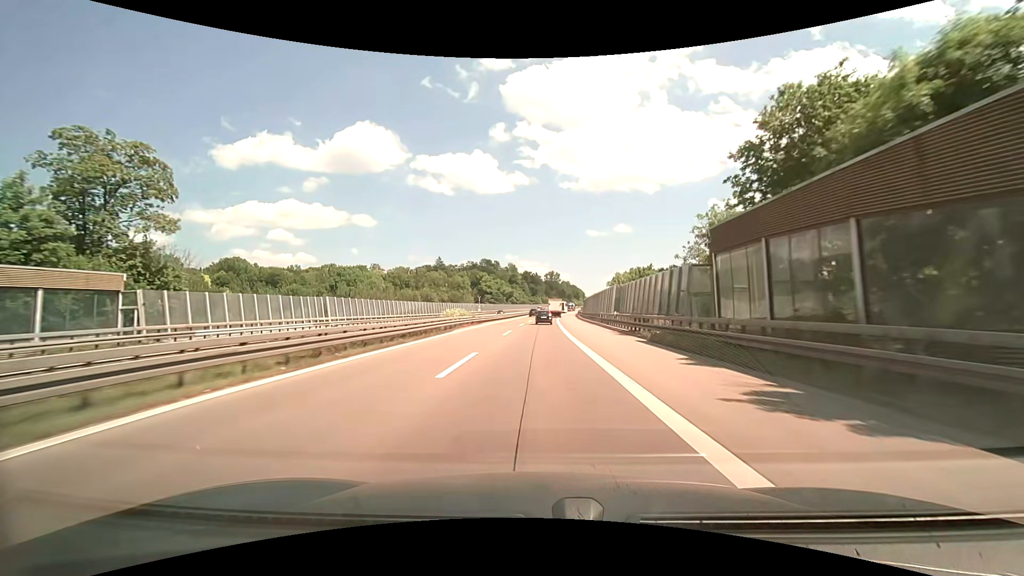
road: motorway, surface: asphalt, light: Day
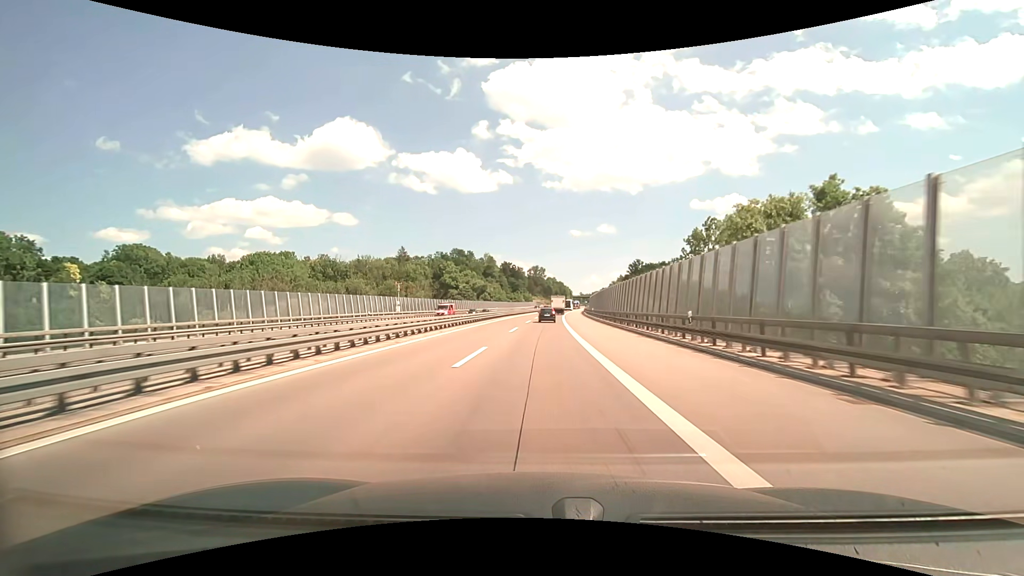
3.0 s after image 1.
(+1.2, +70.5) m; +2°
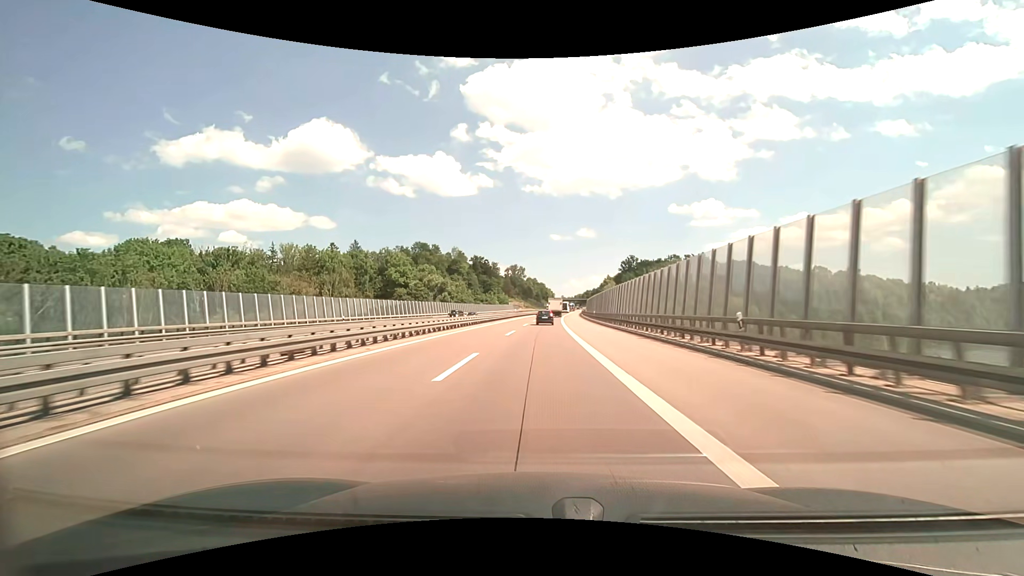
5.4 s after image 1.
(+1.1, +56.1) m; +2°
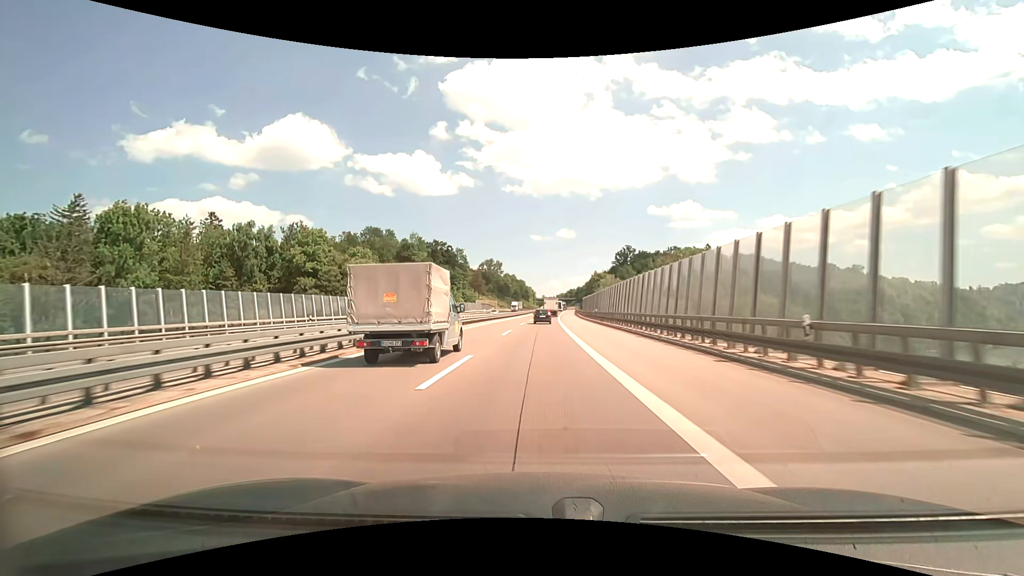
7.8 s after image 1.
(+1.0, +55.2) m; +2°
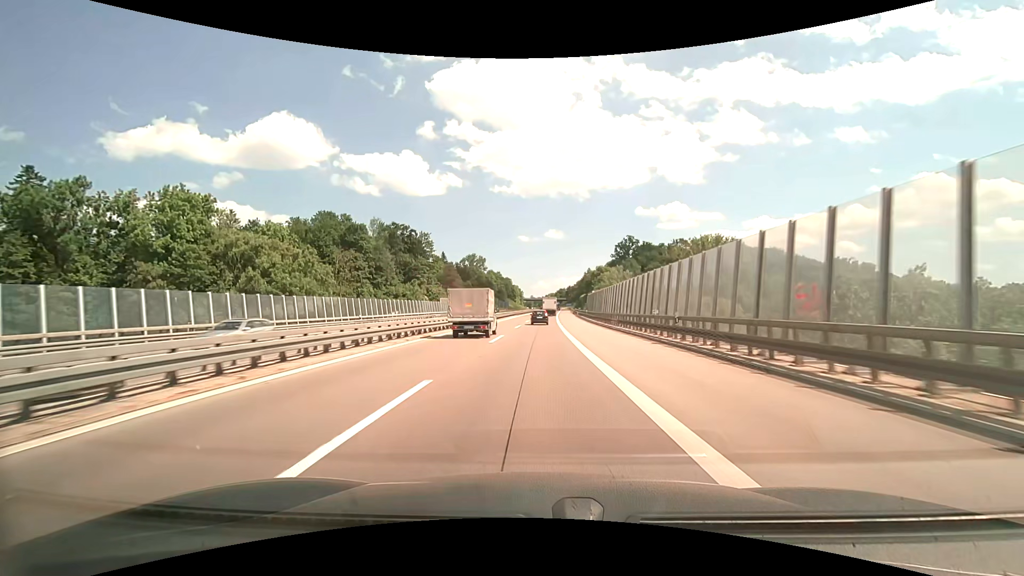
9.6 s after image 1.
(+0.5, +40.8) m; +1°
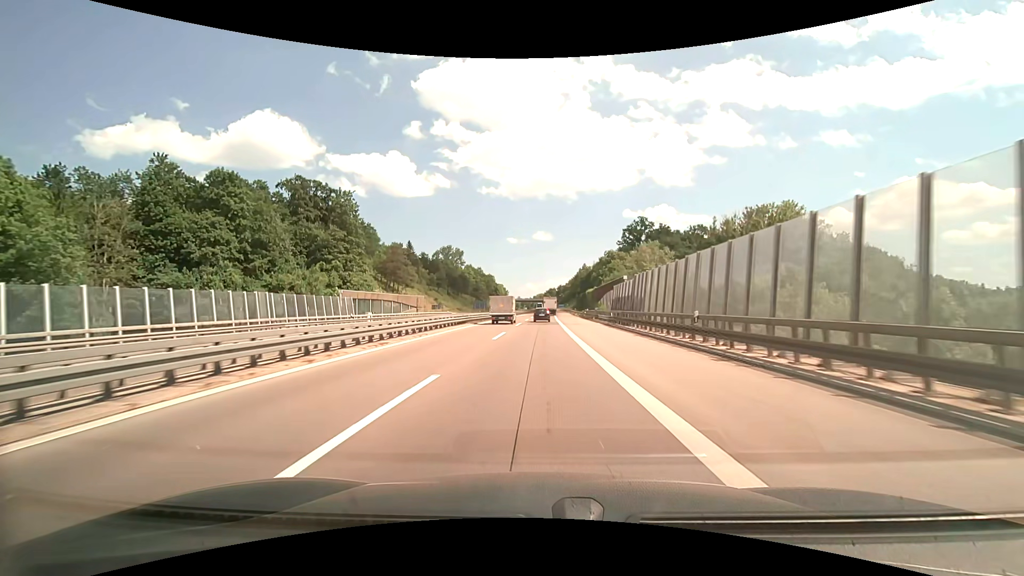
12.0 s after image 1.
(+0.6, +53.4) m; +1°
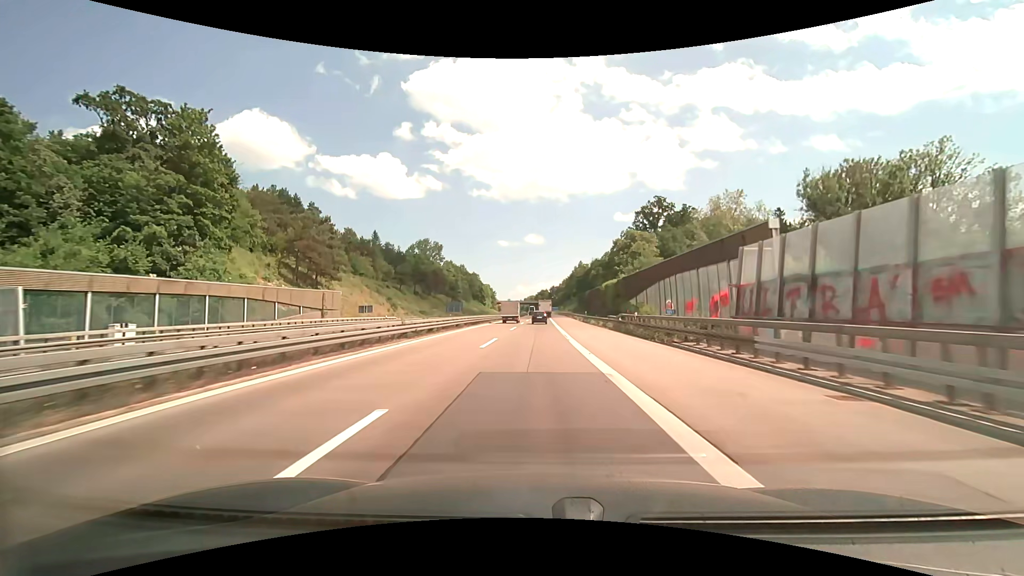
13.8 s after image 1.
(+0.4, +39.2) m; +1°
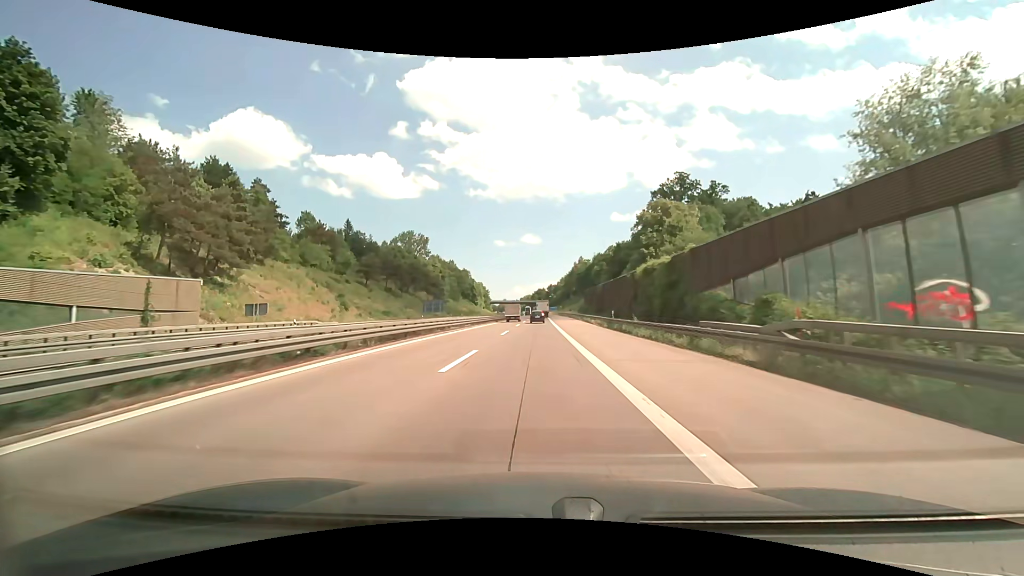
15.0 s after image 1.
(+0.1, +25.8) m; 0°
(0, +10) (0, +20) (0, +30) (0, +40) (0, +50) (0, +60) (0, +70) (0, +80) (0, +90) (0, +100) m
